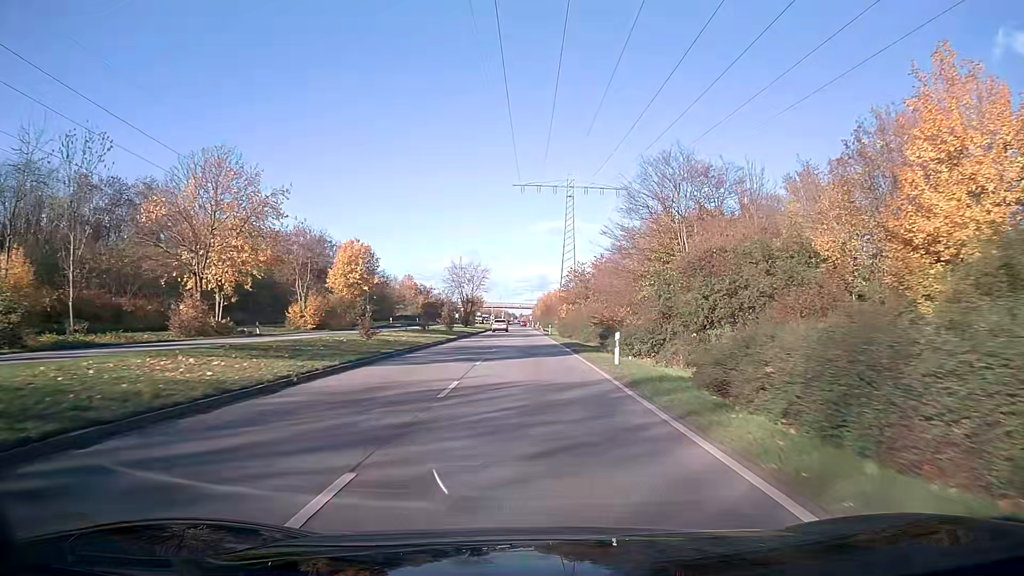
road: primary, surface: asphalt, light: Day
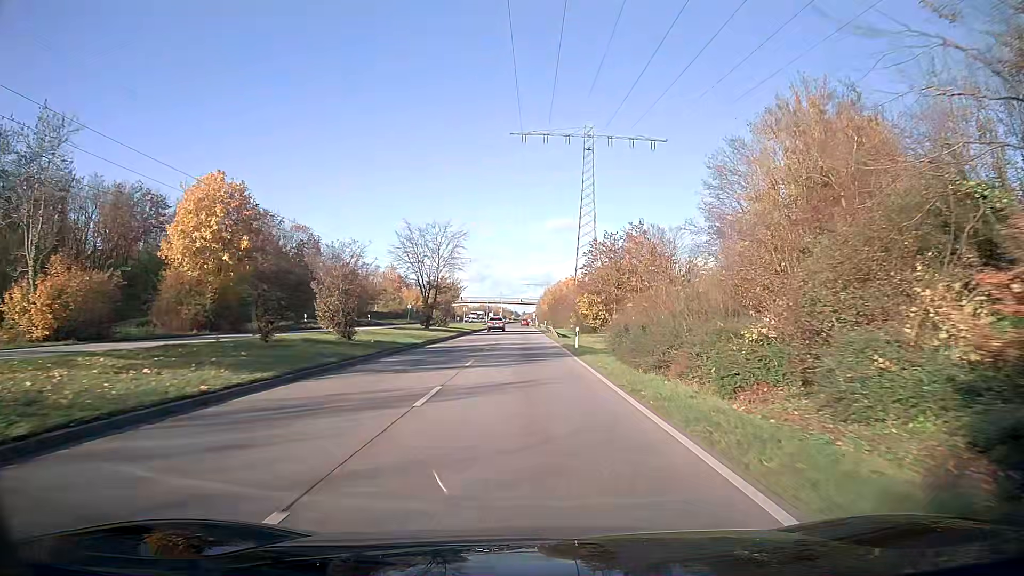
(-0.1, +37.0) m; 0°
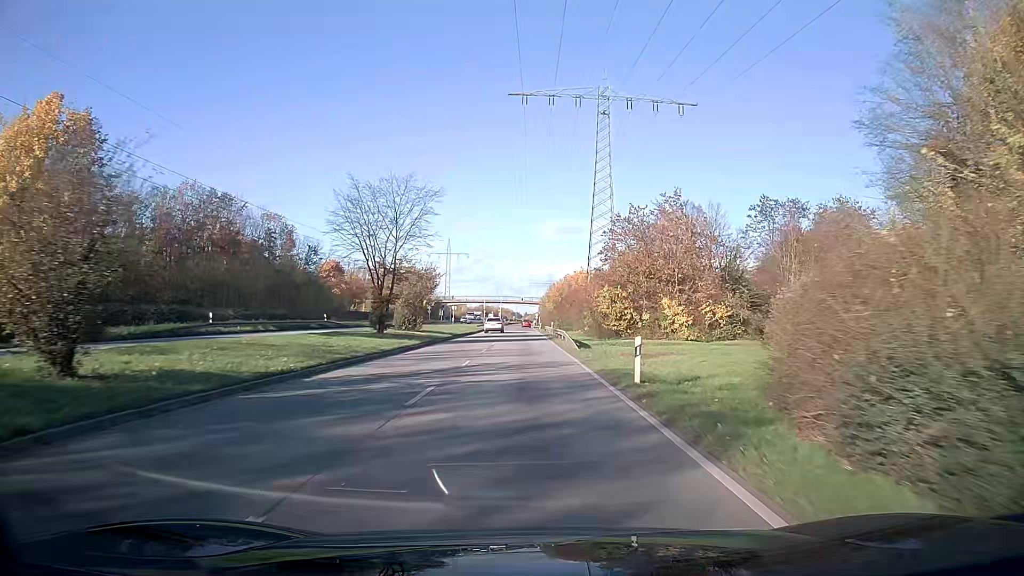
(0.0, +18.1) m; 0°
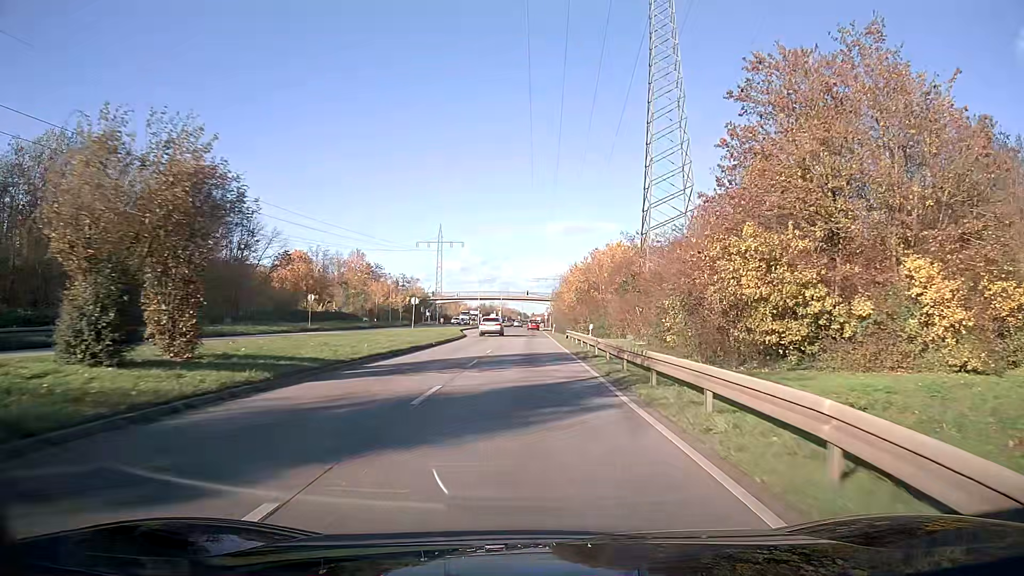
(-0.2, +35.3) m; -1°
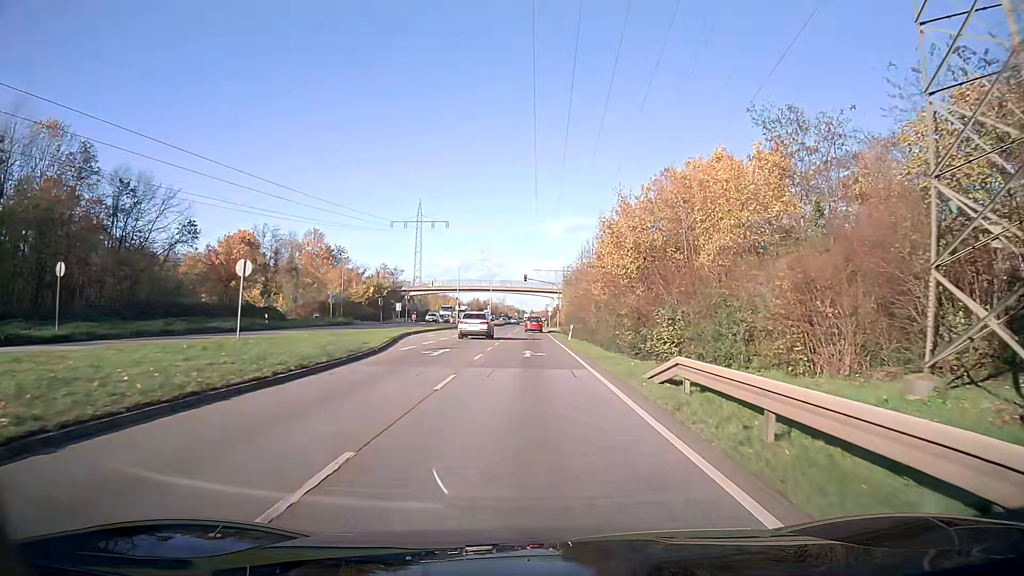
(0.0, +33.6) m; 0°
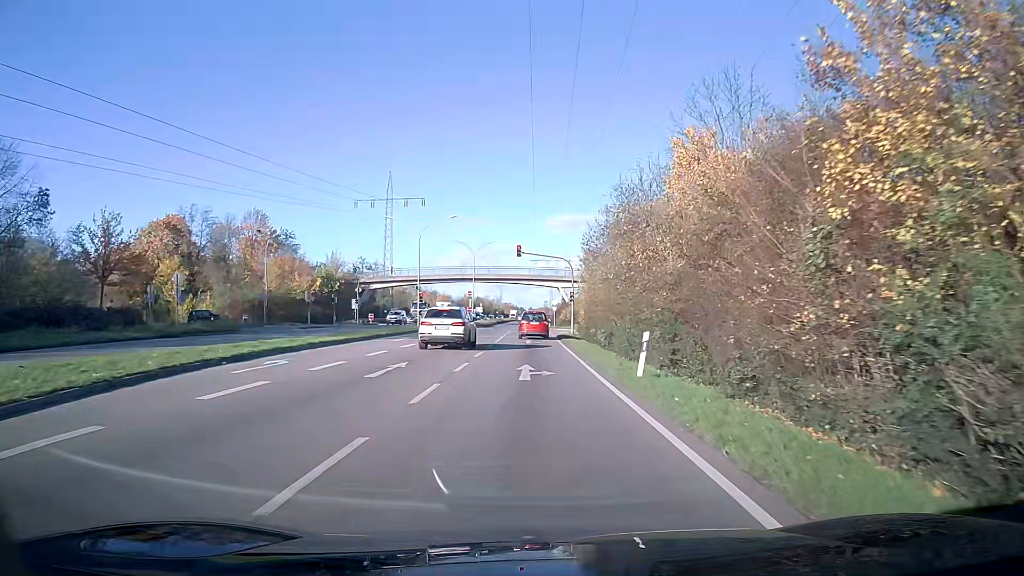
(+0.1, +28.5) m; 0°
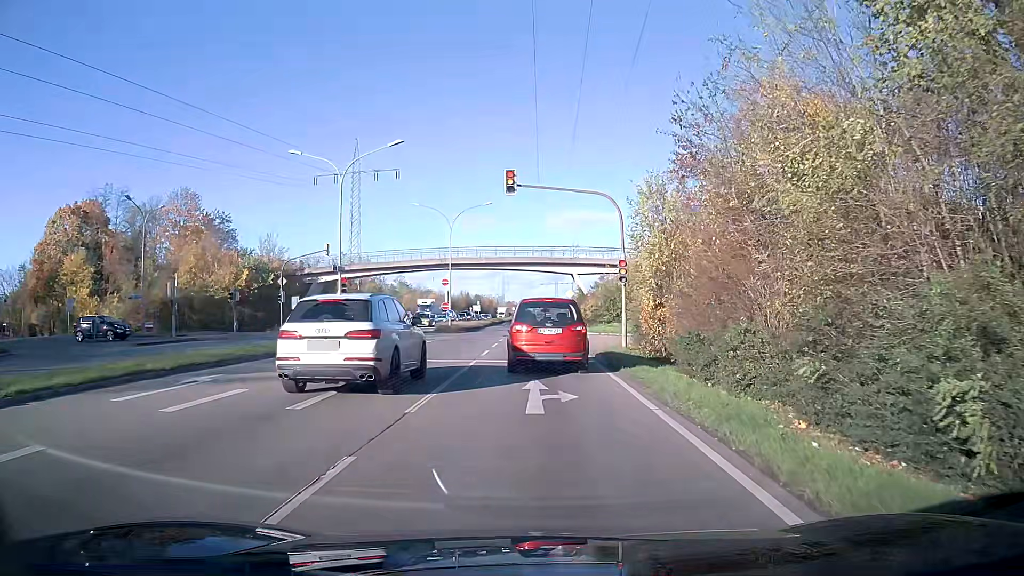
(-0.2, +24.3) m; 0°
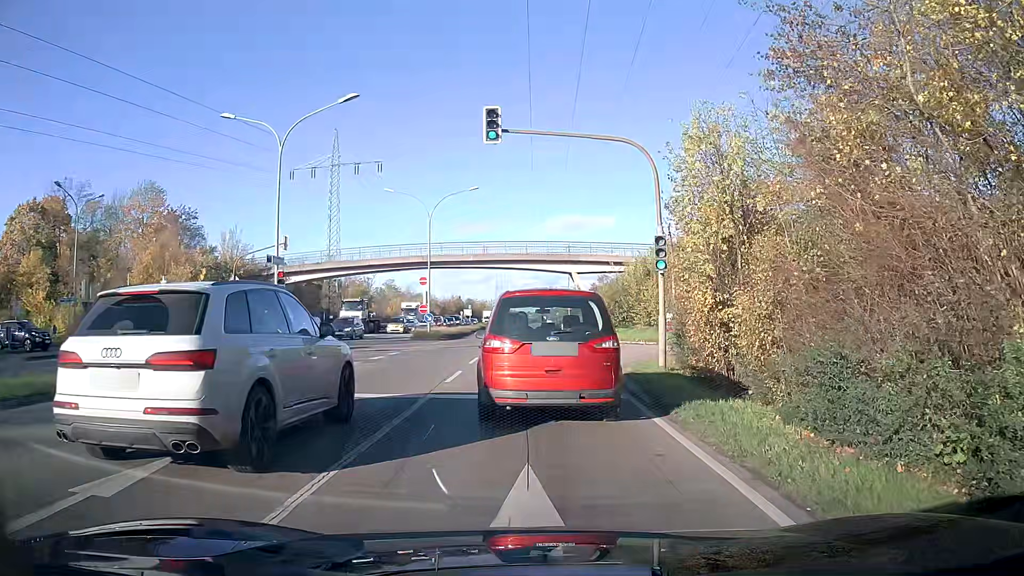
(0.0, +7.5) m; 0°
